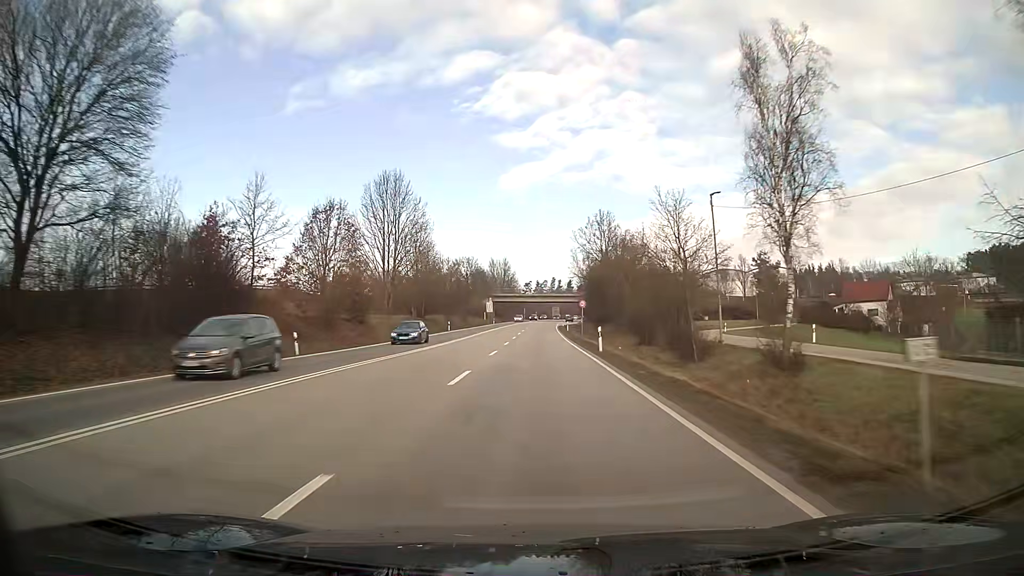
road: primary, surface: asphalt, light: Day
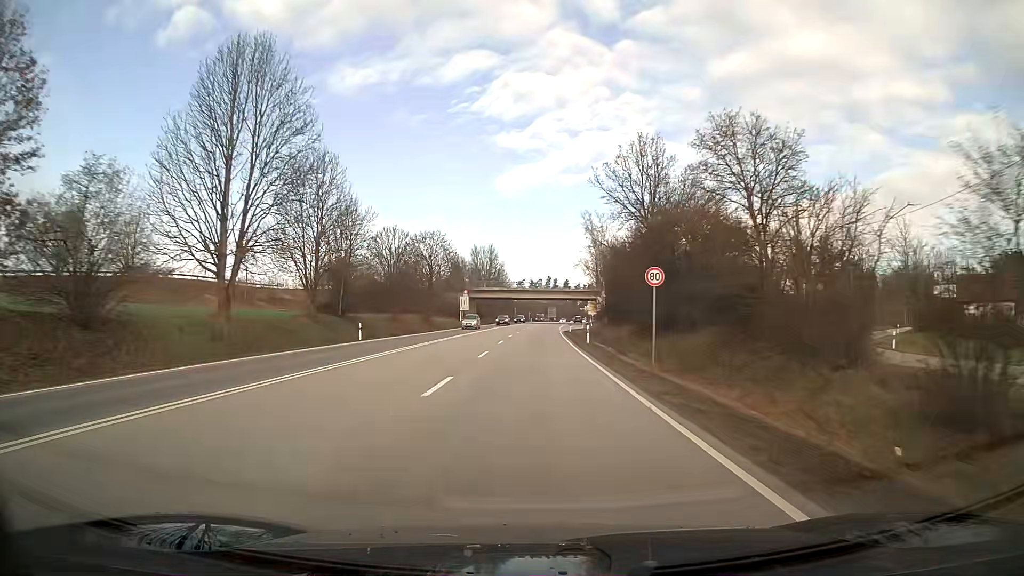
(+0.2, +38.2) m; 0°
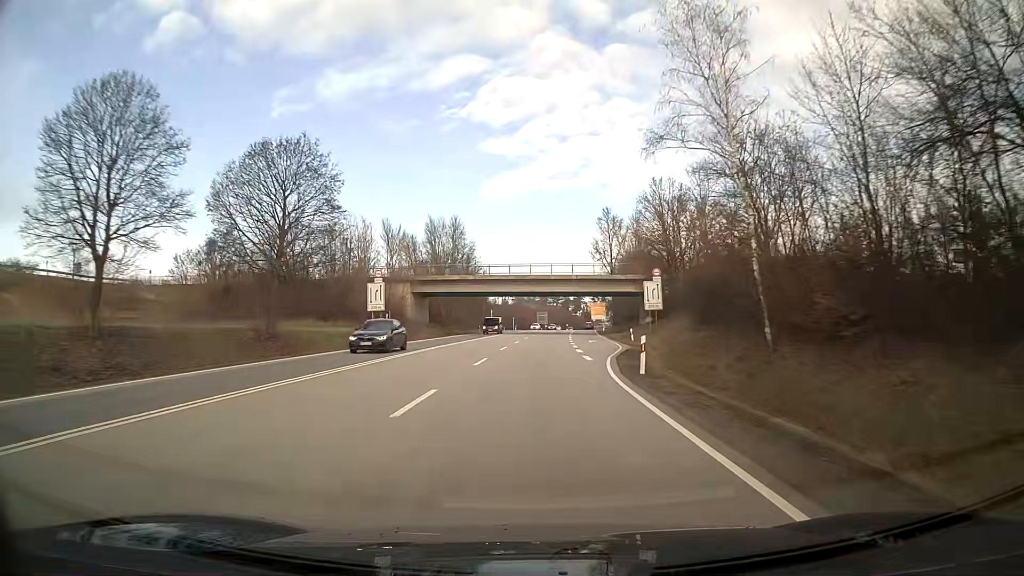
(+0.4, +50.3) m; +1°
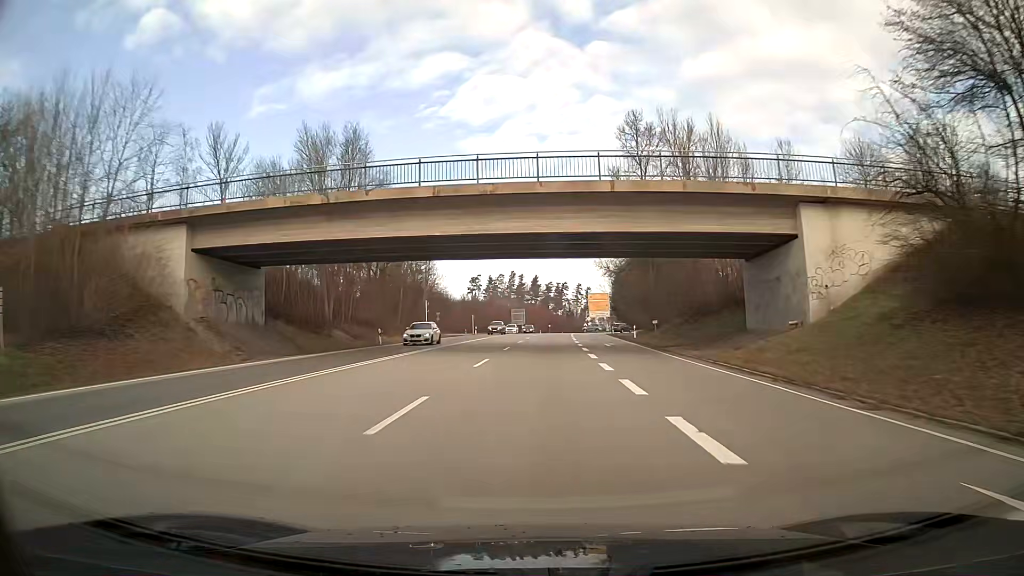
(+0.9, +49.7) m; +2°
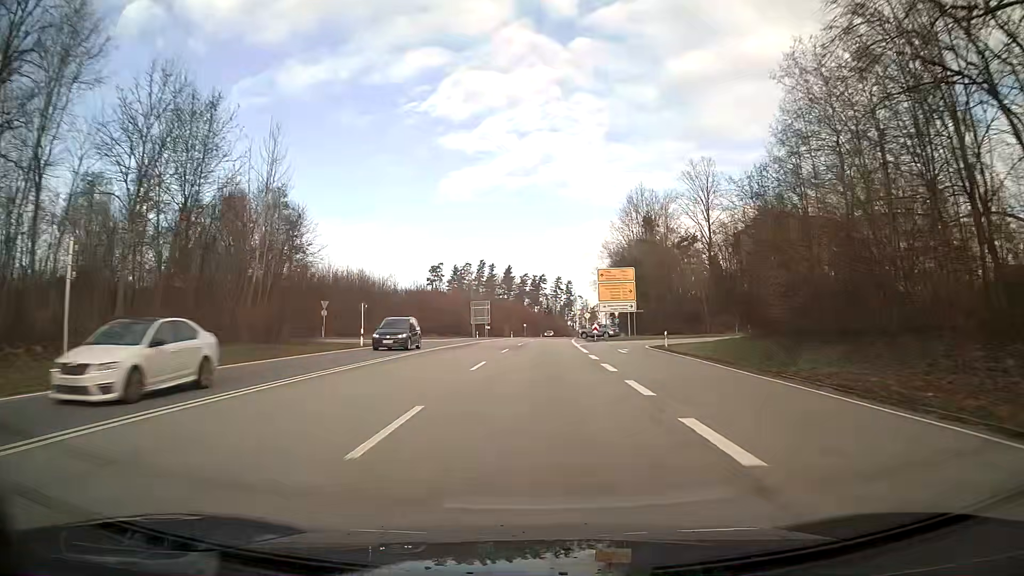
(+0.9, +49.4) m; +2°
